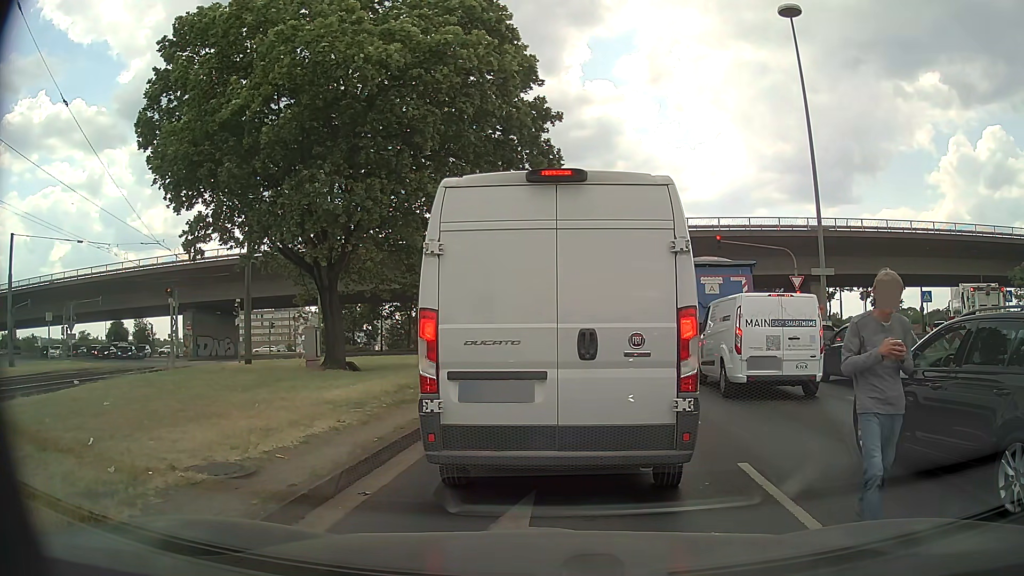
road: primary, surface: asphalt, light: Day
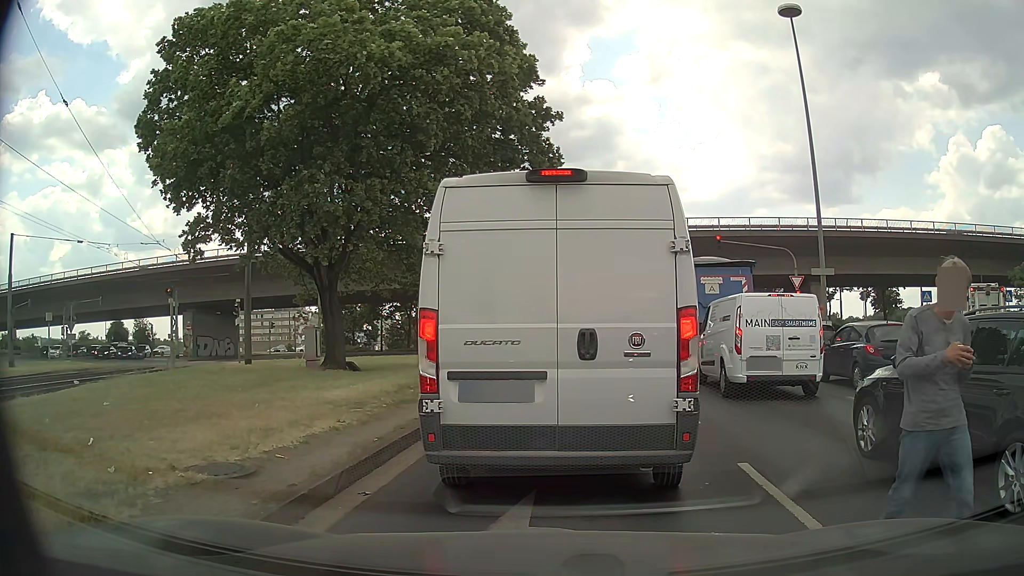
(0.0, 0.0) m; 0°
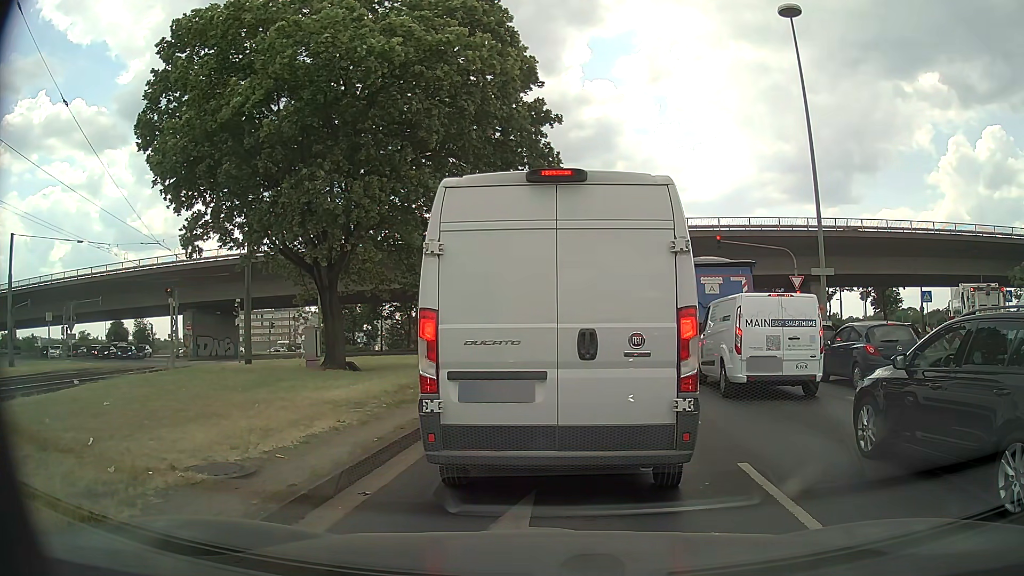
(0.0, 0.0) m; 0°
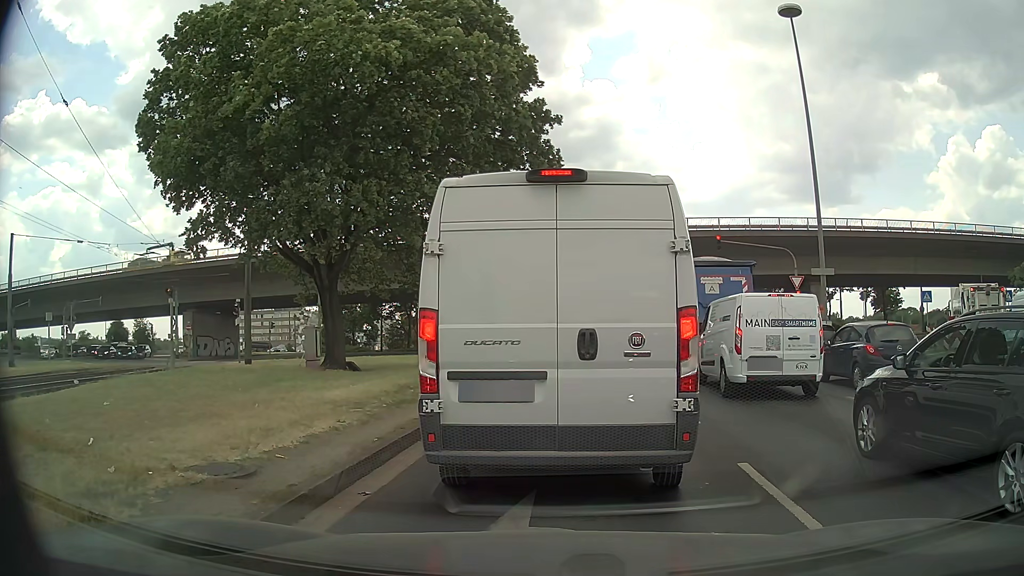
(0.0, 0.0) m; 0°
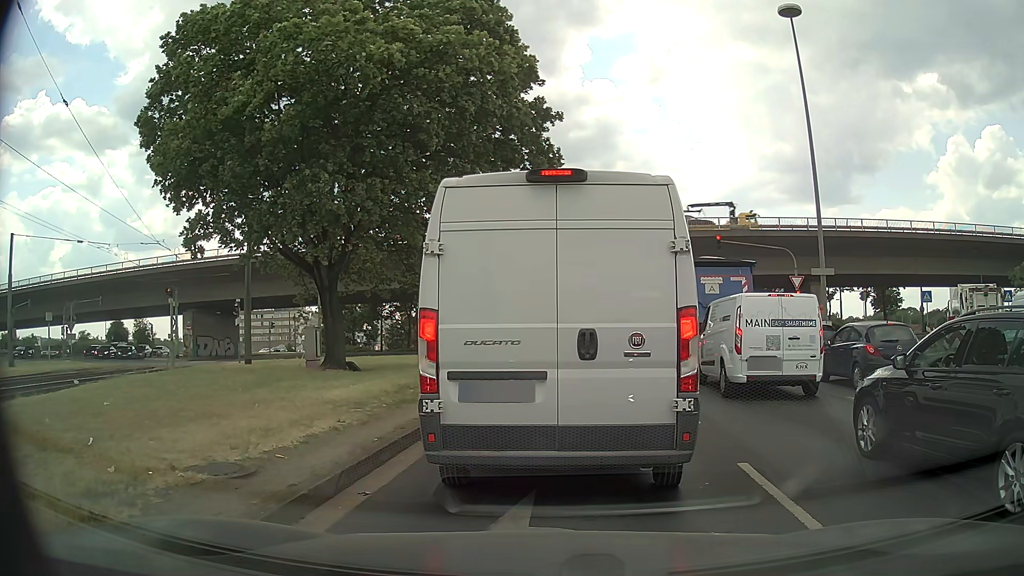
(0.0, 0.0) m; 0°
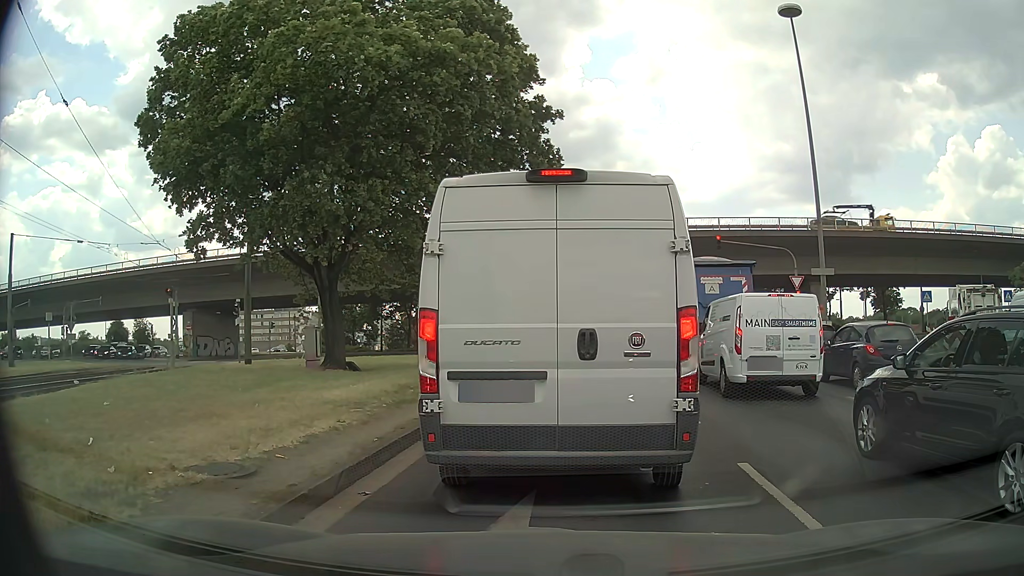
(0.0, 0.0) m; 0°
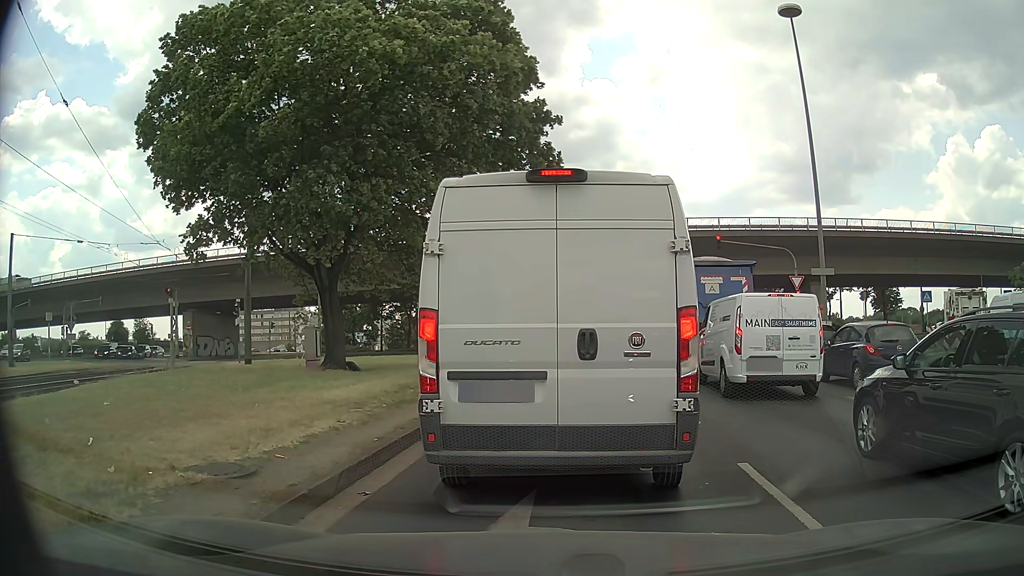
(0.0, 0.0) m; 0°
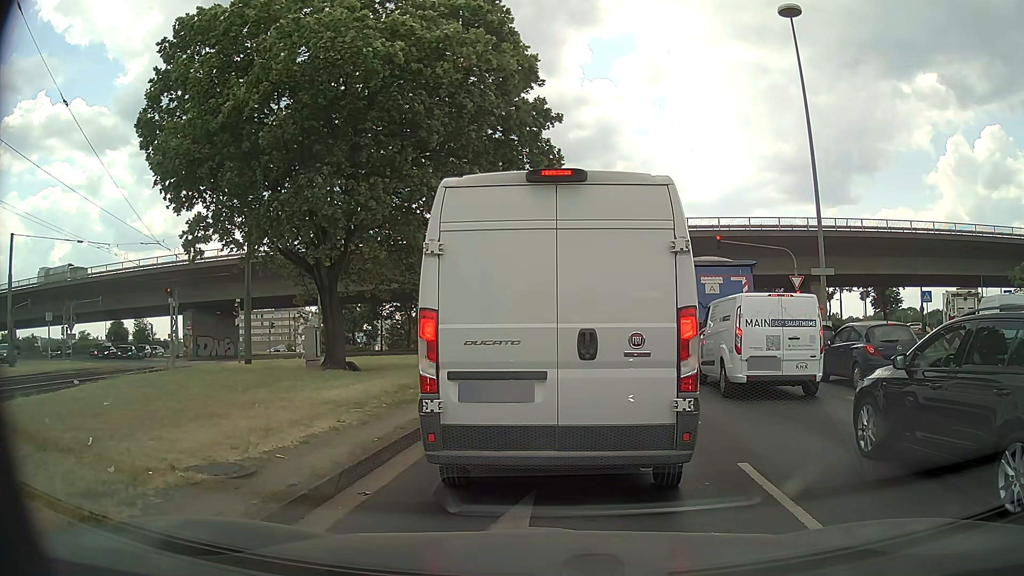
(0.0, 0.0) m; 0°
(0, +10) (+1, +20) (+2, +30) (+4, +40) (+5, +50) (+6, +60) (+7, +70) (+7, +80) (+5, +89) (+1, +99) m
